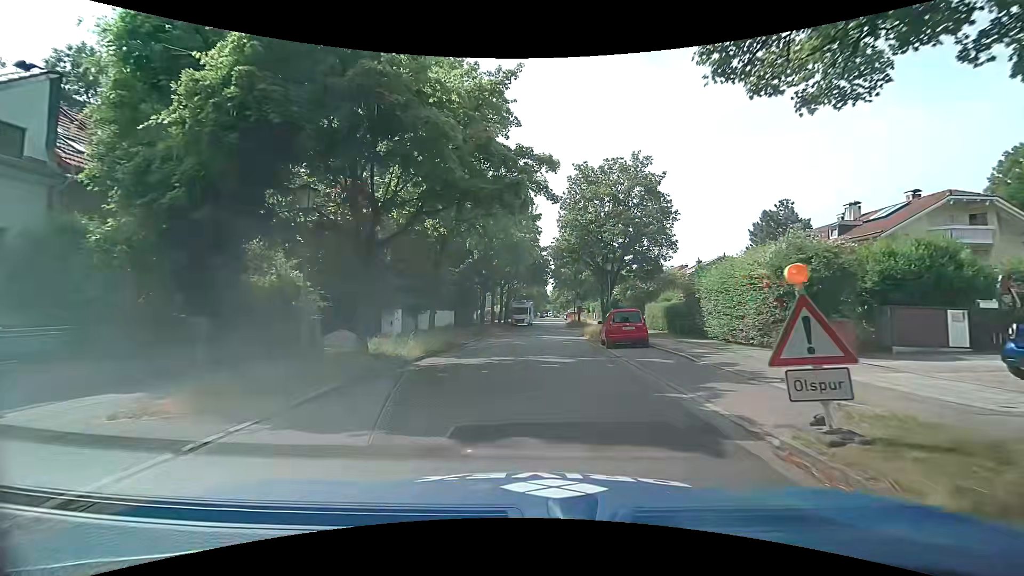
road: tertiary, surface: asphalt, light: Day
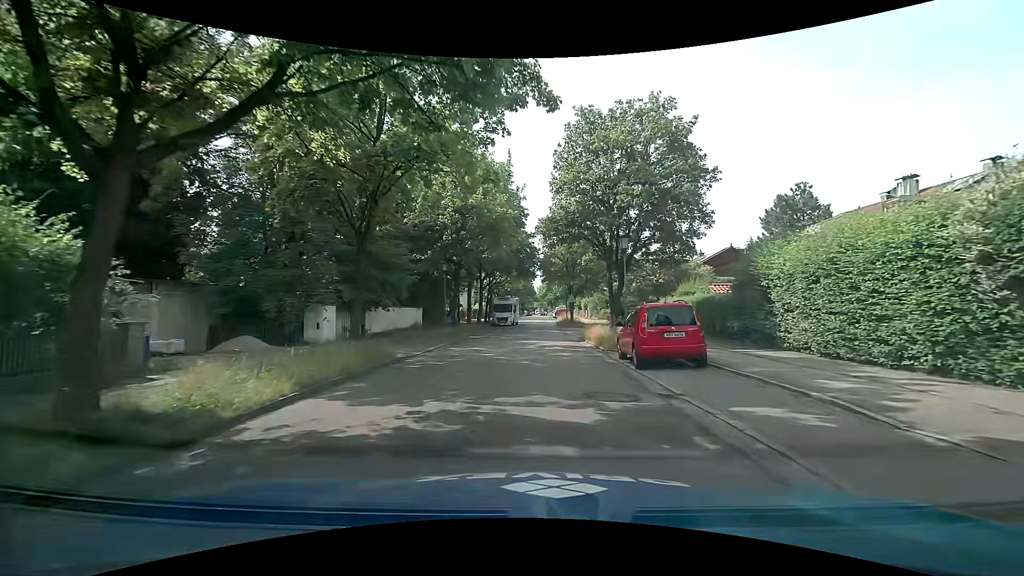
(+0.2, +8.4) m; +3°
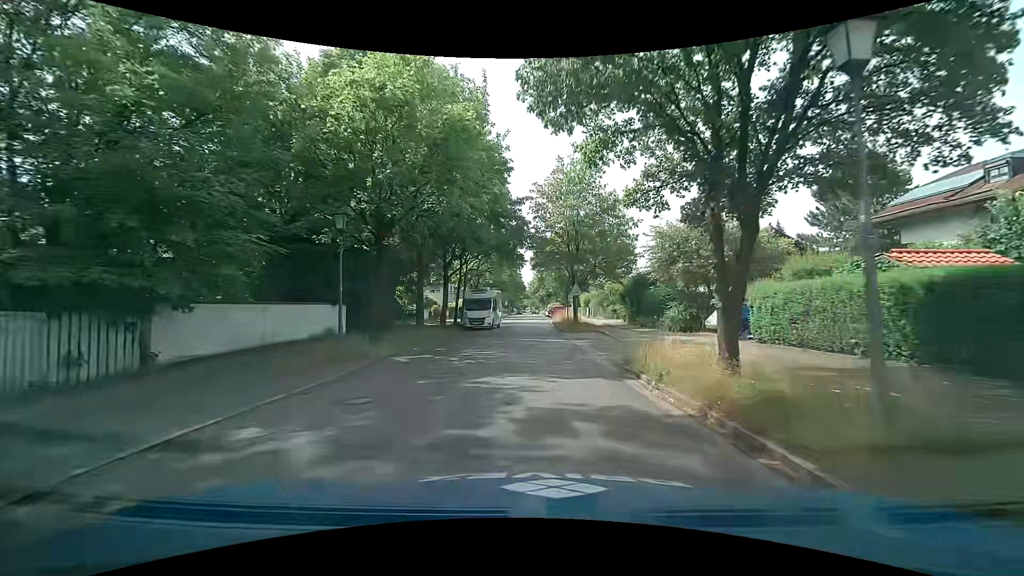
(0.0, +14.4) m; +1°
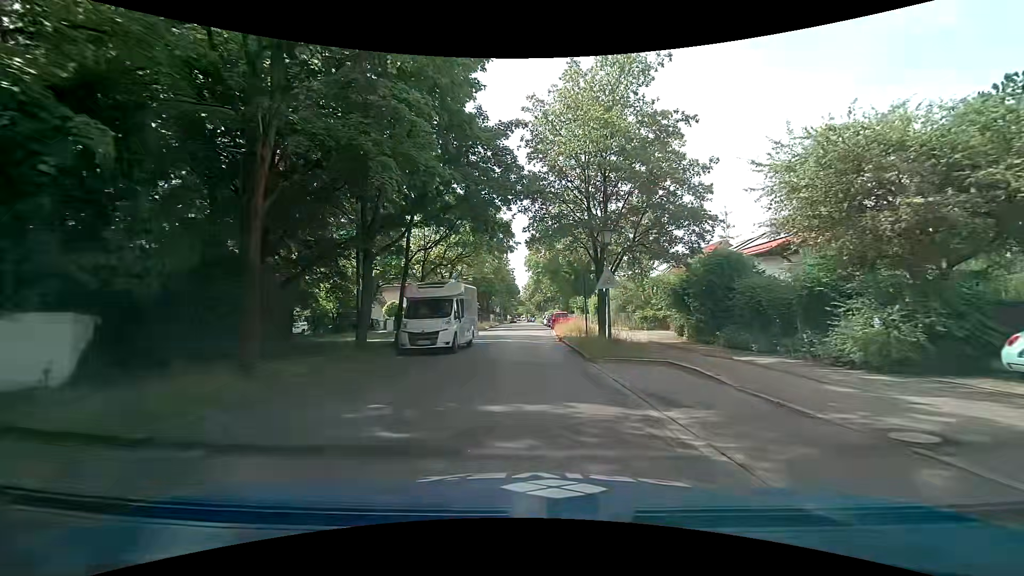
(0.0, +14.8) m; +2°
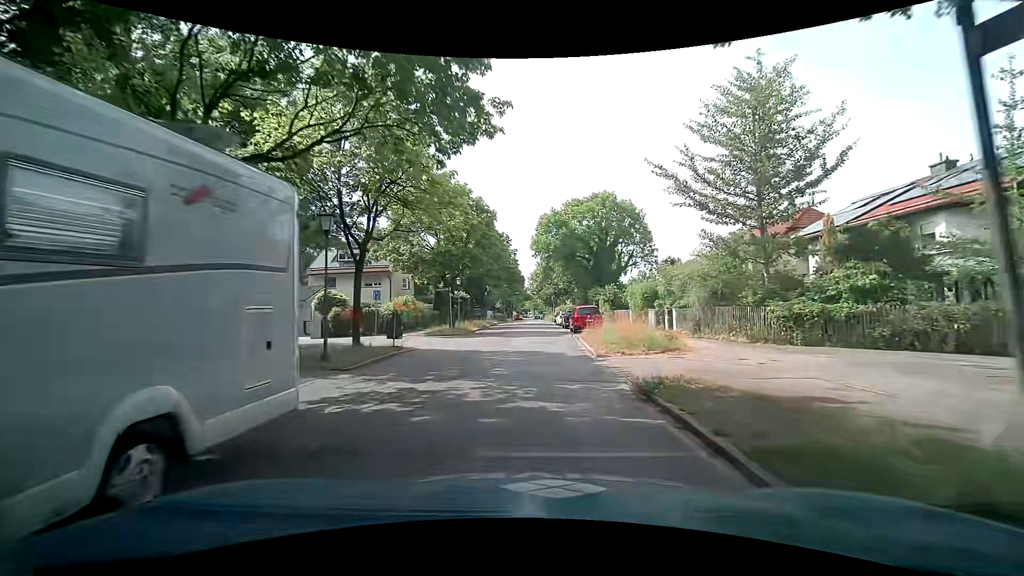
(-0.5, +19.0) m; -3°
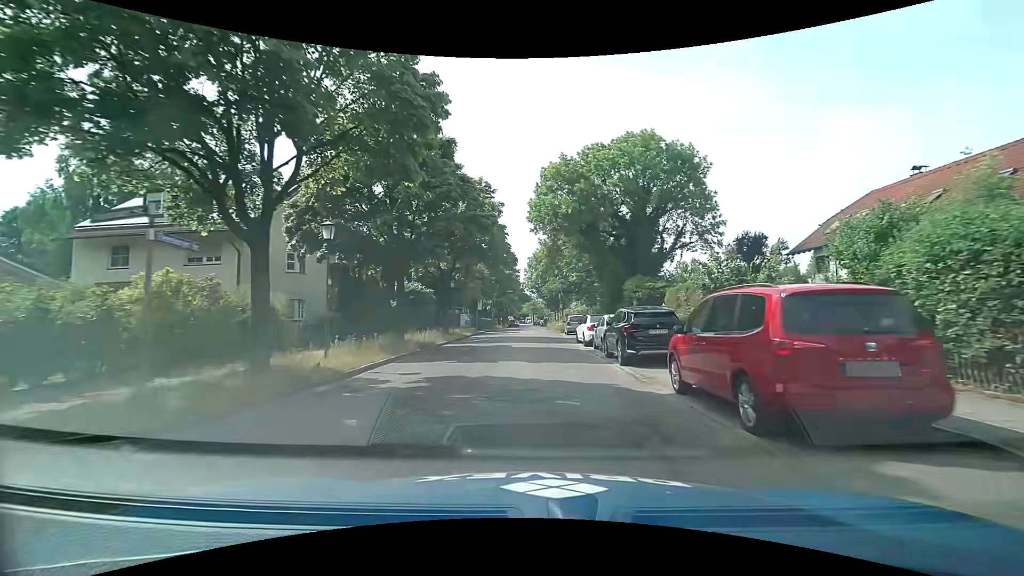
(+0.3, +26.2) m; +1°
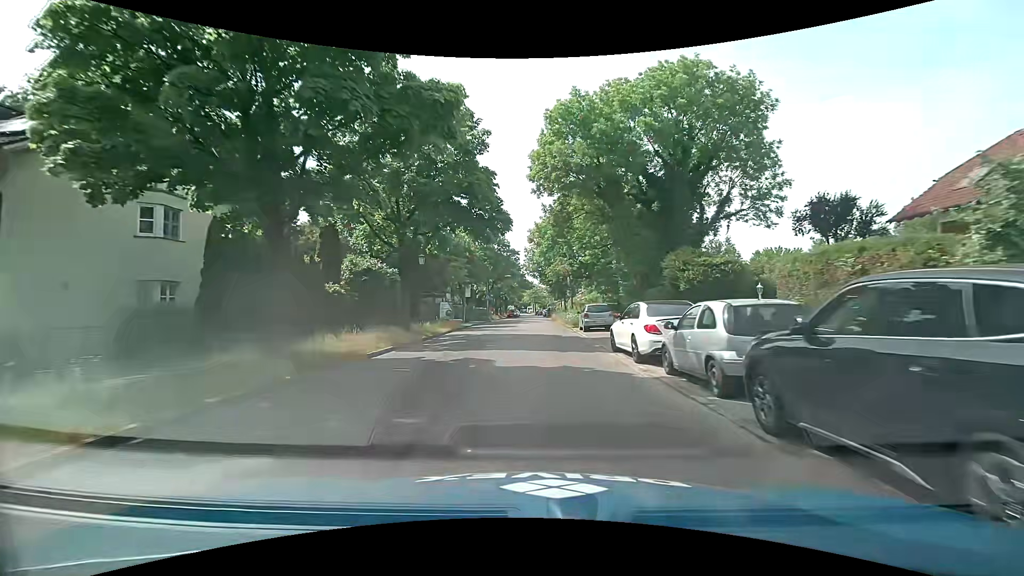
(0.0, +11.4) m; 0°
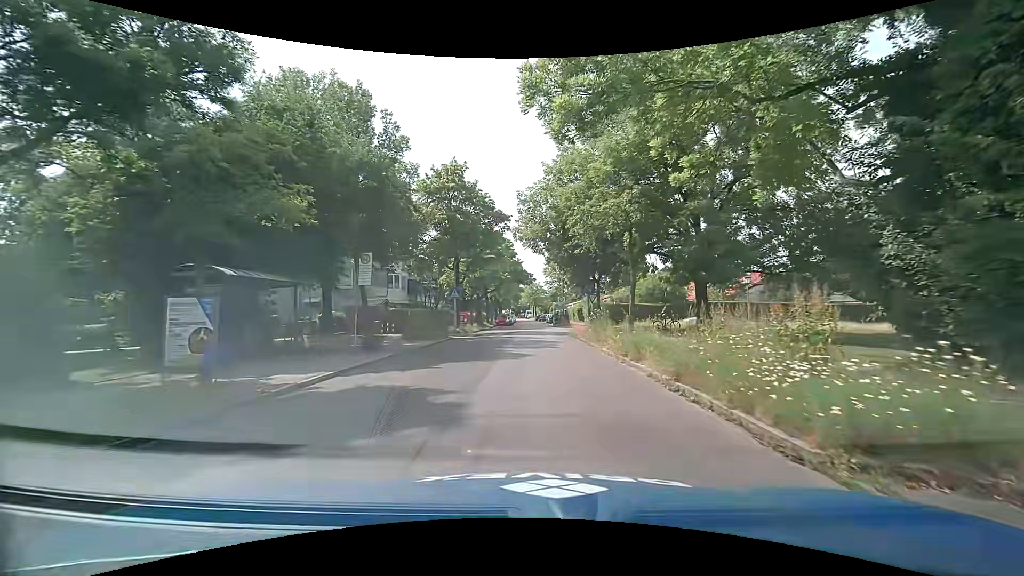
(0.0, +27.4) m; 0°
